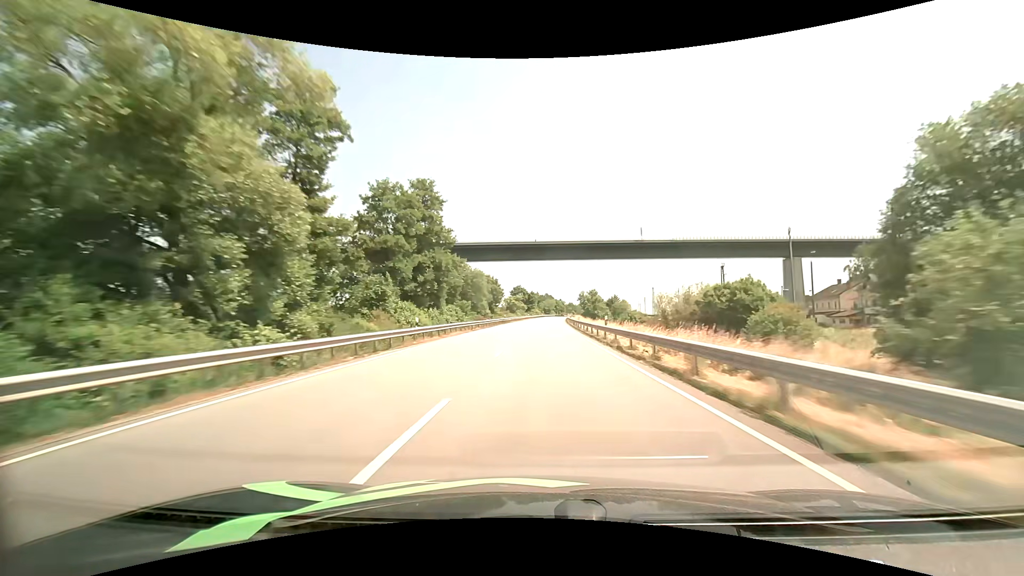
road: primary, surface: asphalt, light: Day
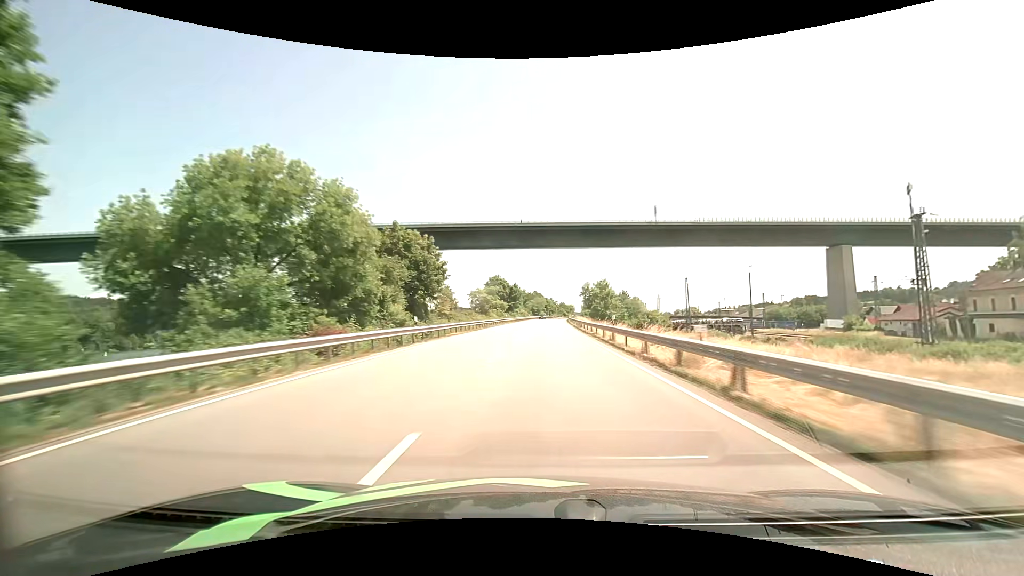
(+0.5, +50.5) m; +1°
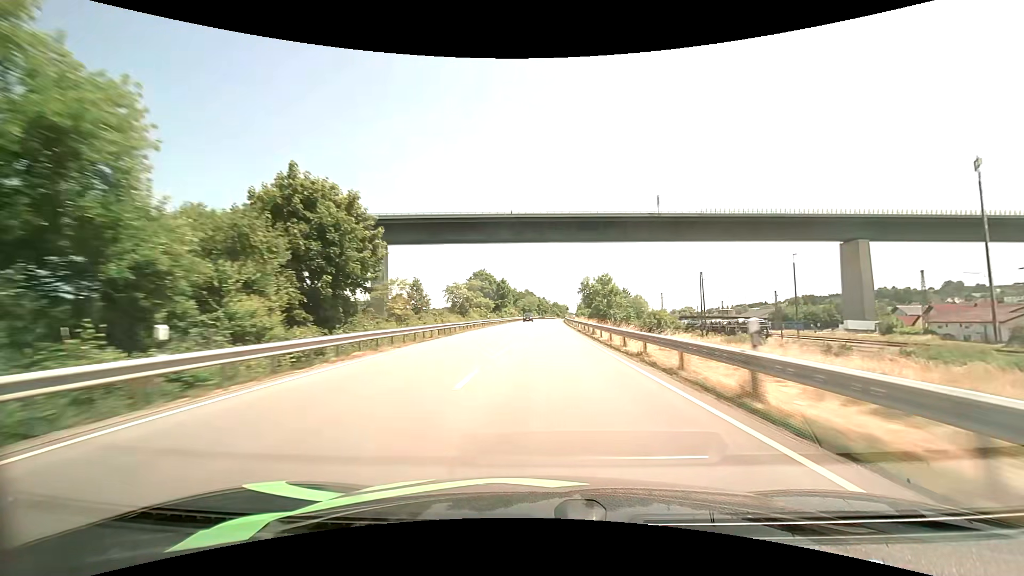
(+0.1, +16.8) m; +1°
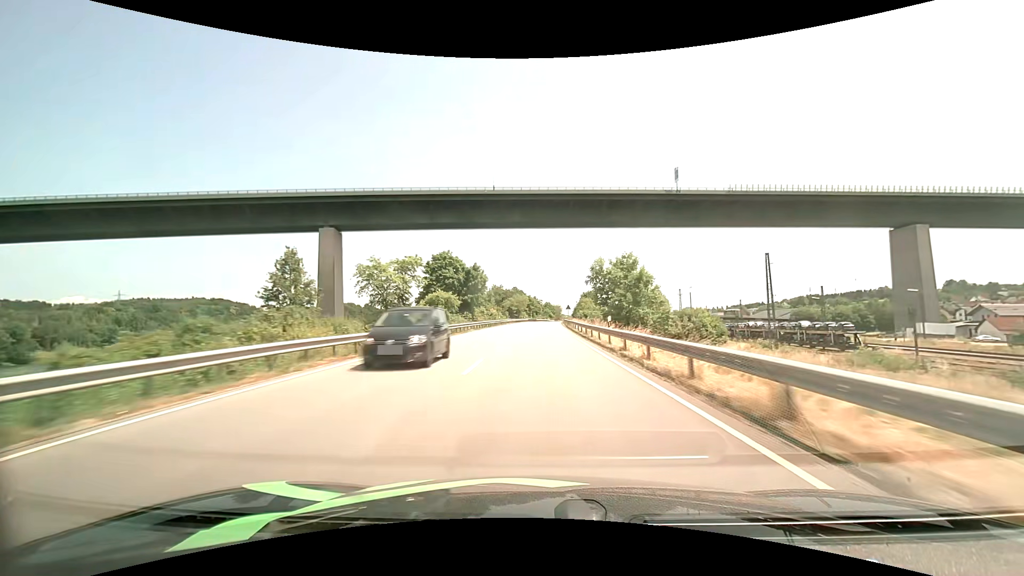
(+0.5, +33.7) m; +1°
